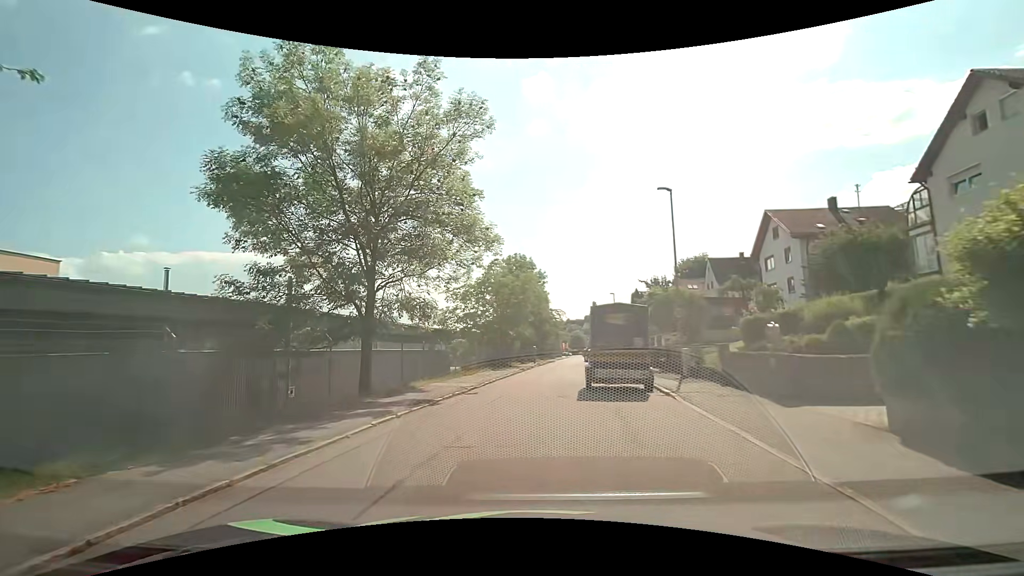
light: Day
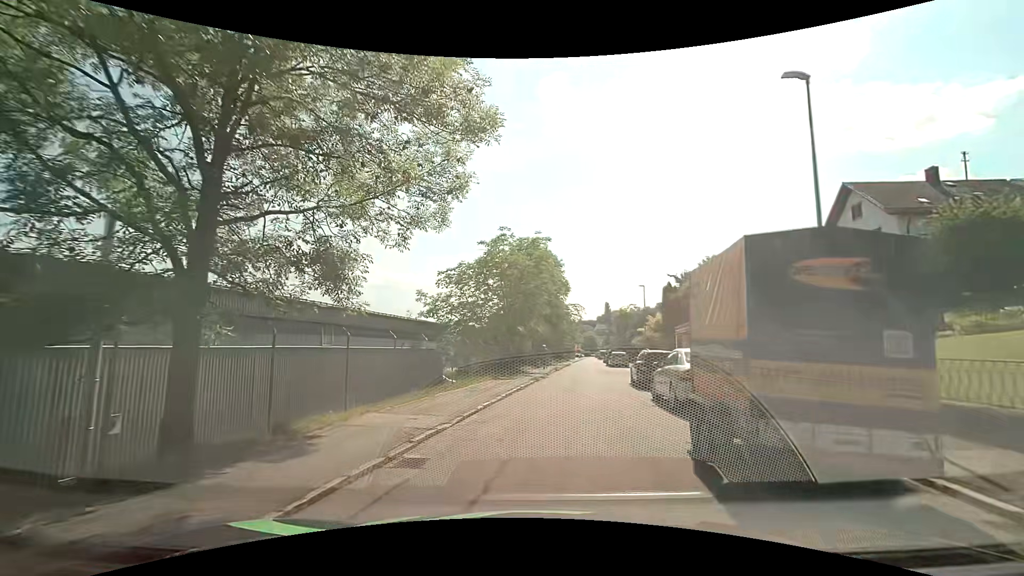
(-0.2, +9.5) m; 0°
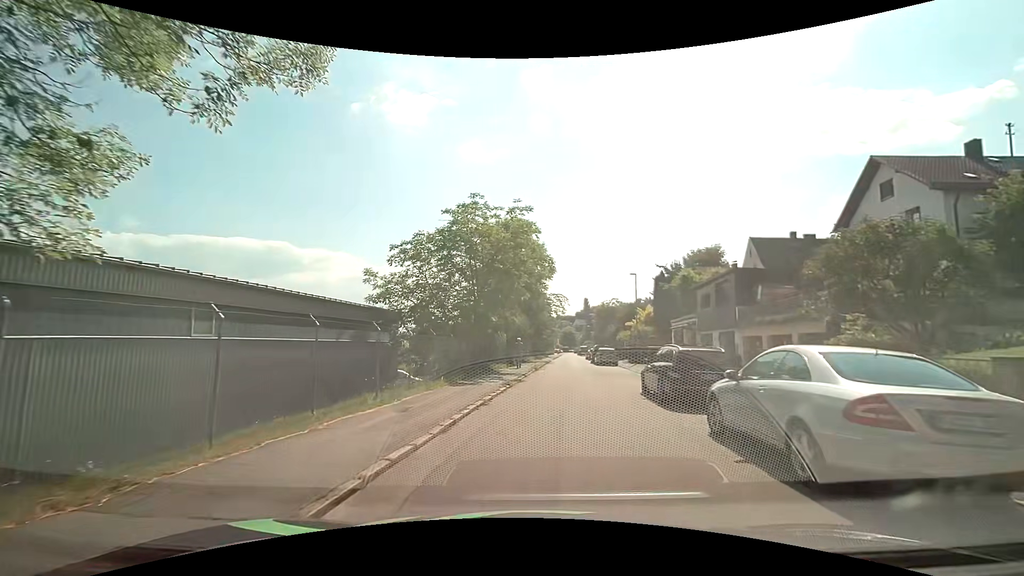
(+0.1, +6.3) m; +2°
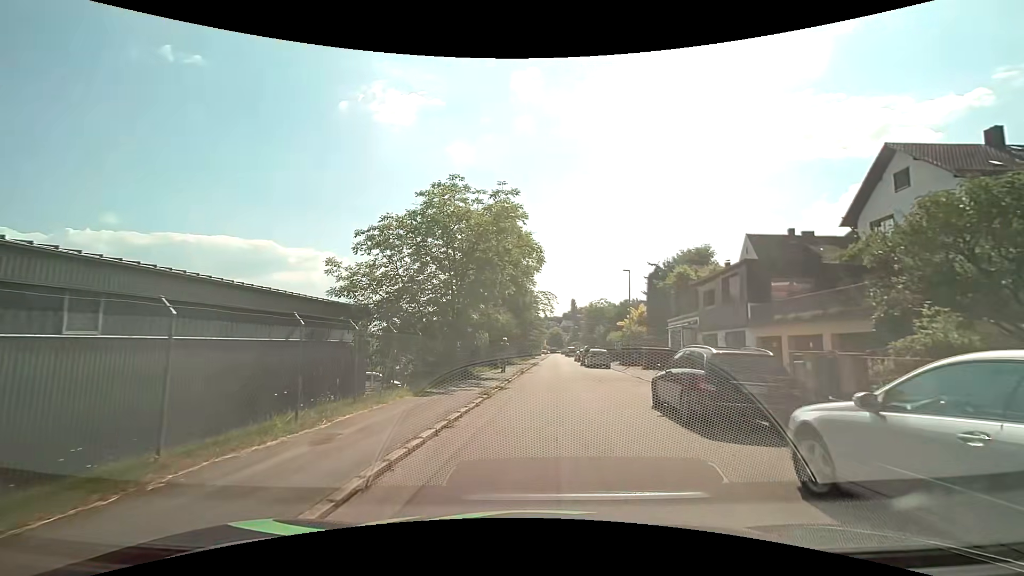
(0.0, +3.1) m; +2°
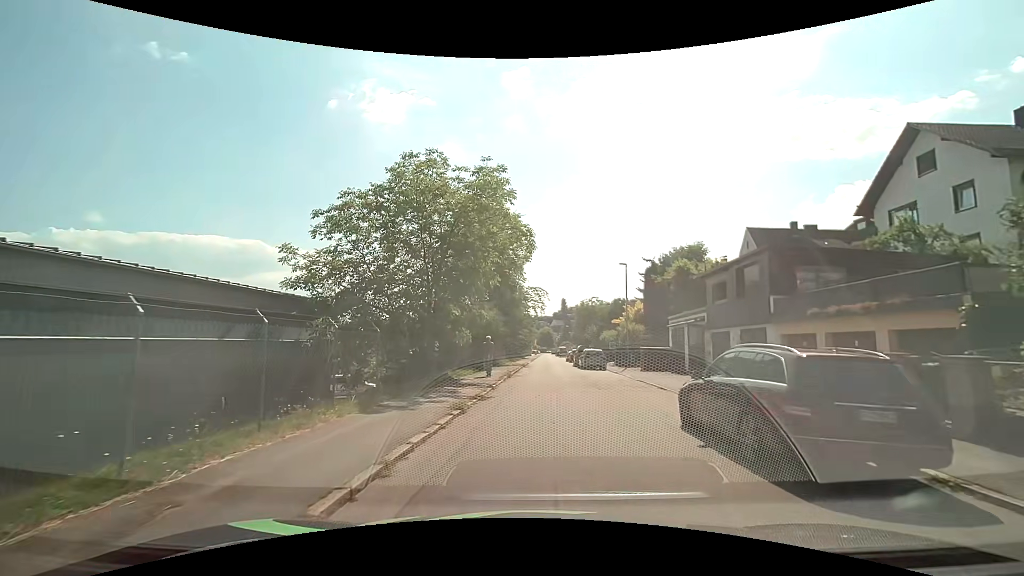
(0.0, +3.2) m; 0°
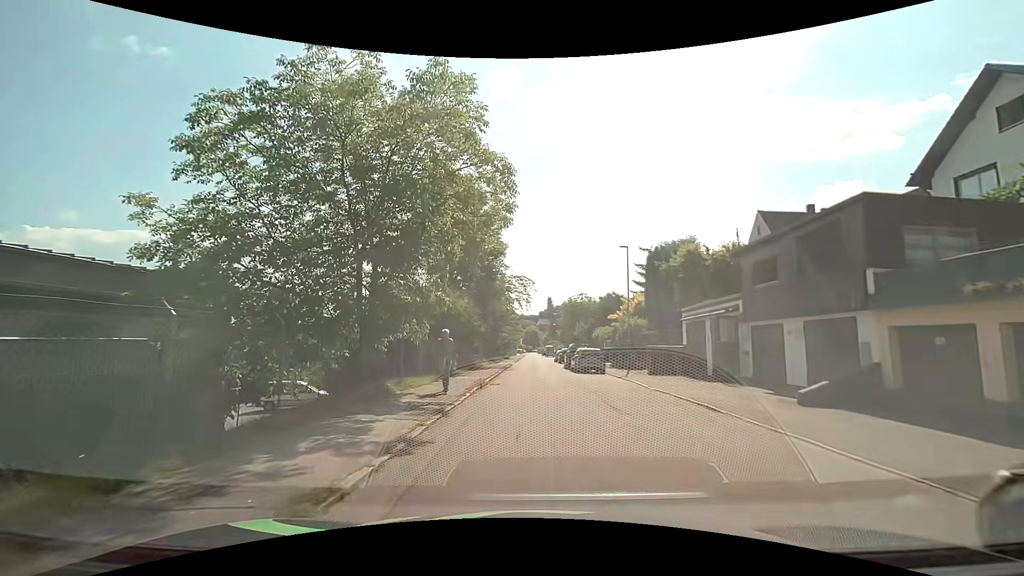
(+0.1, +6.6) m; +2°
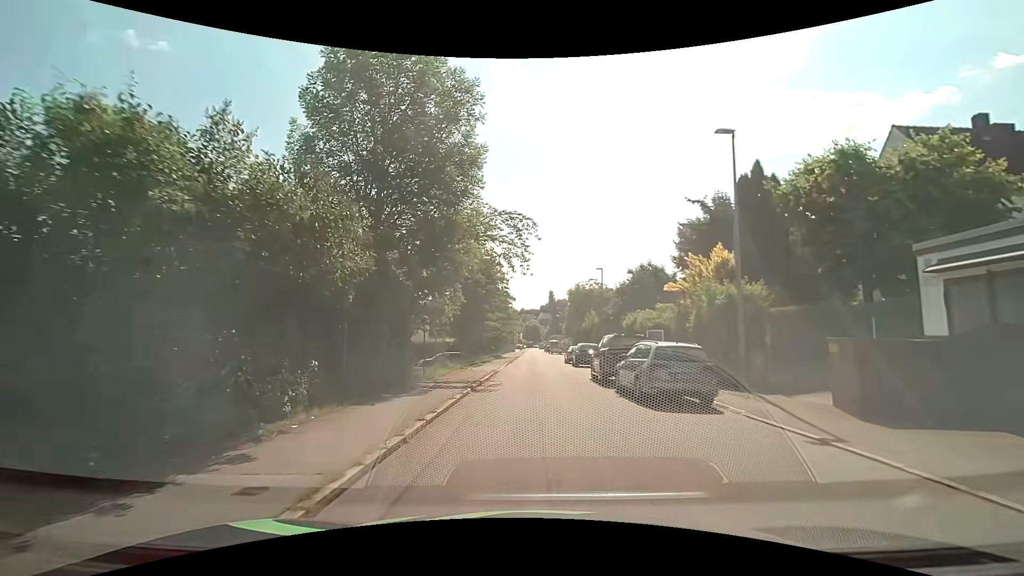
(0.0, +17.4) m; -1°
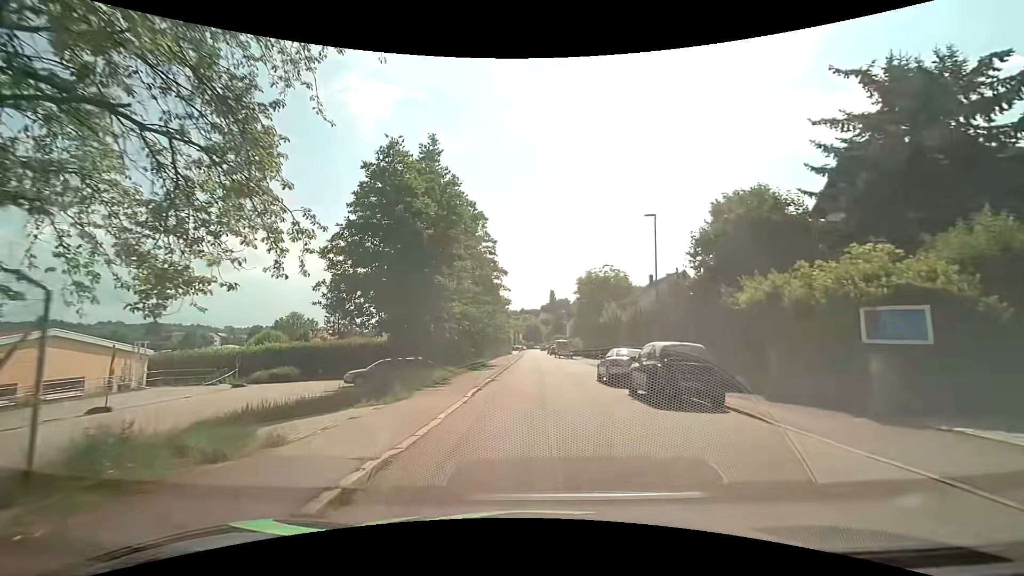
(+0.2, +19.1) m; +1°
